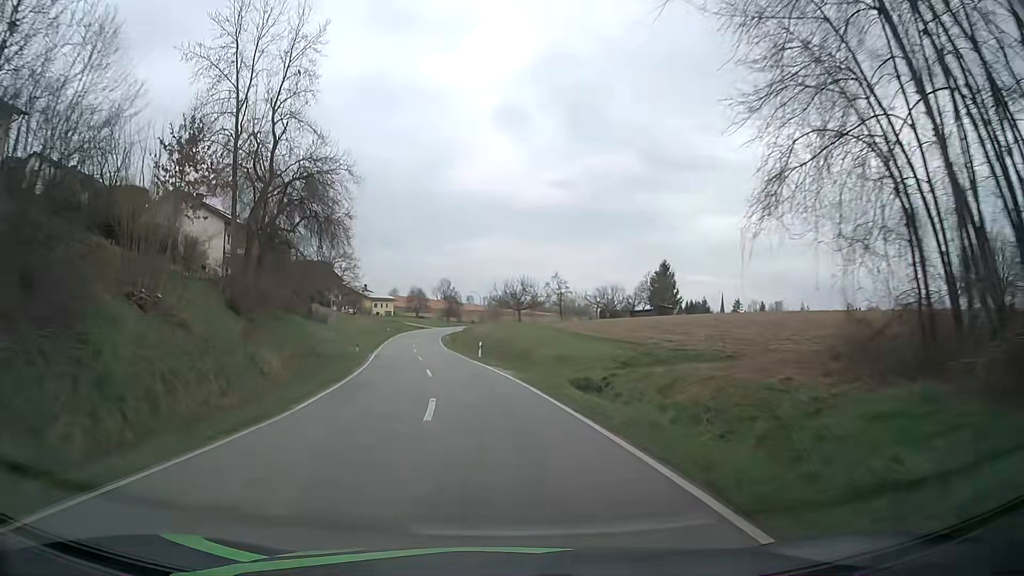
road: tertiary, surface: asphalt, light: Day
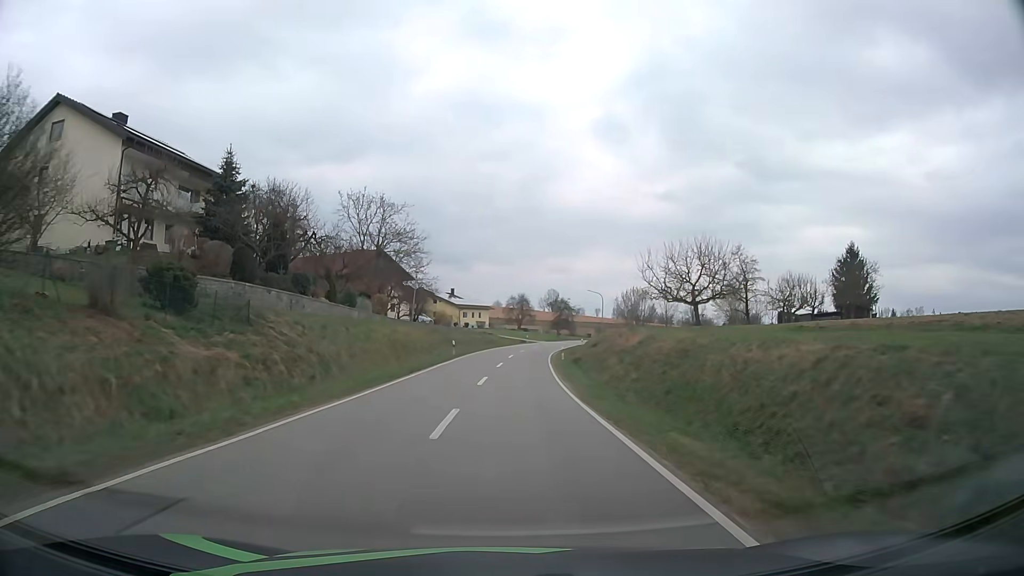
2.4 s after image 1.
(-3.4, +37.8) m; -9°
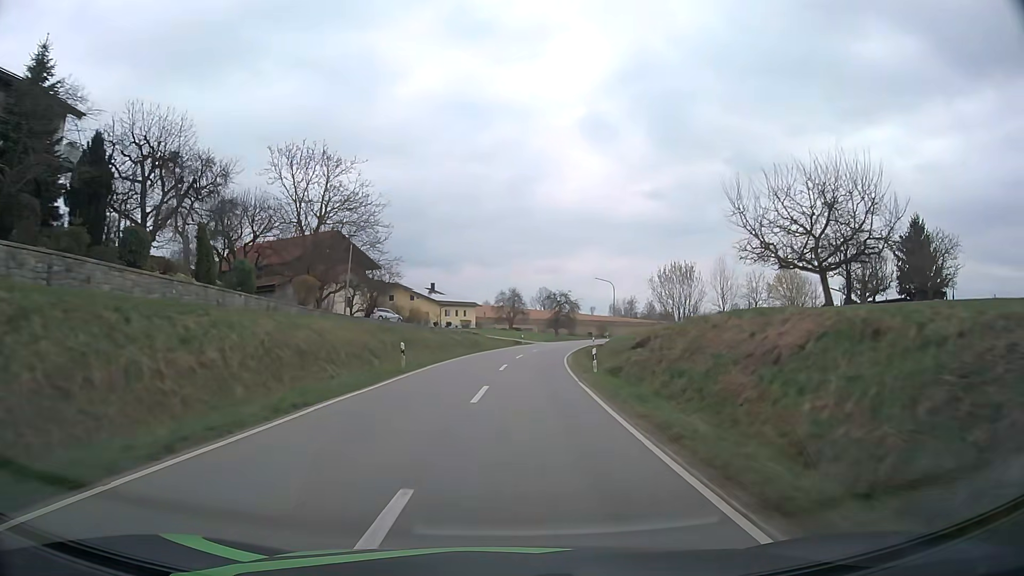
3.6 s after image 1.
(+0.1, +19.5) m; +1°
(0, +10) (+1, +20) (+1, +30) (+2, +40) (+3, +50) (+5, +60) (+6, +70) (+9, +79) (+11, +89) (+14, +99) m
